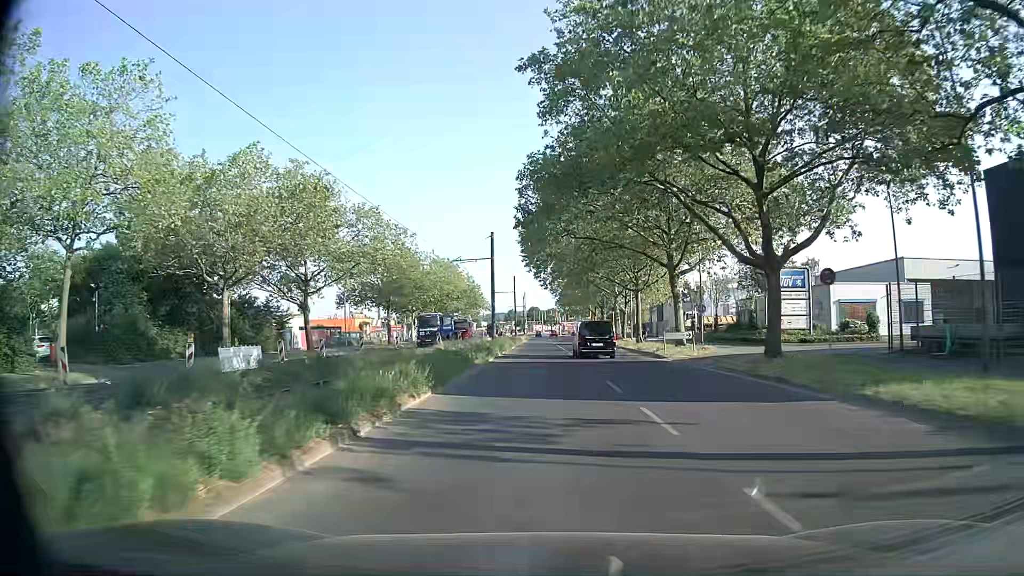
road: secondary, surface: asphalt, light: Day
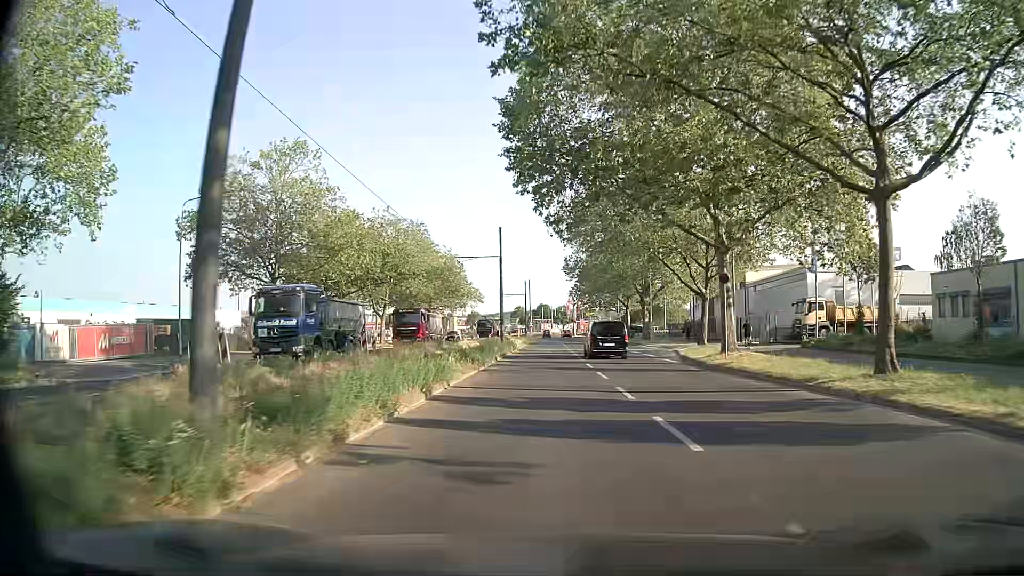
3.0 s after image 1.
(0.0, +37.3) m; 0°
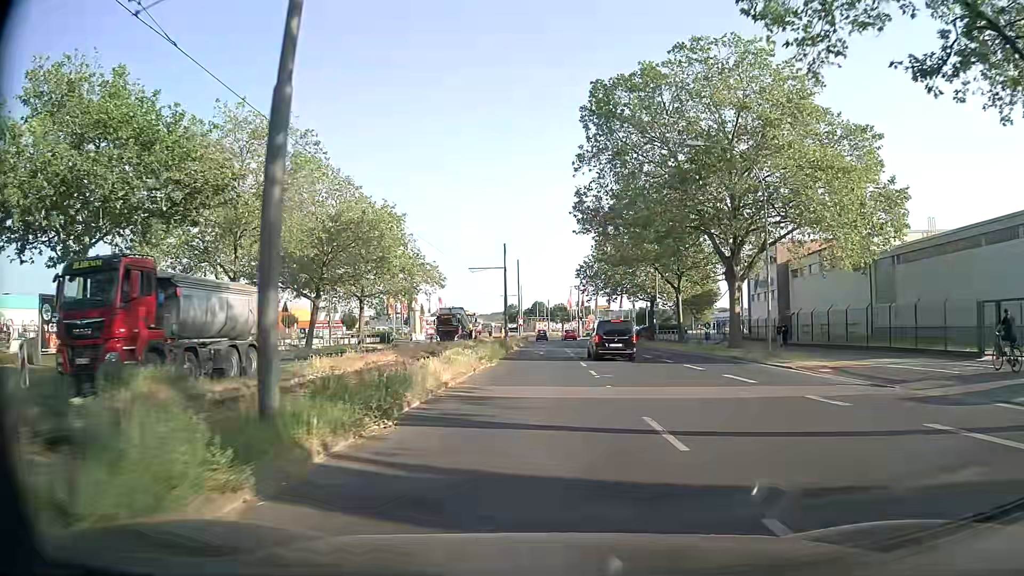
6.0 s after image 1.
(-0.1, +36.0) m; 0°
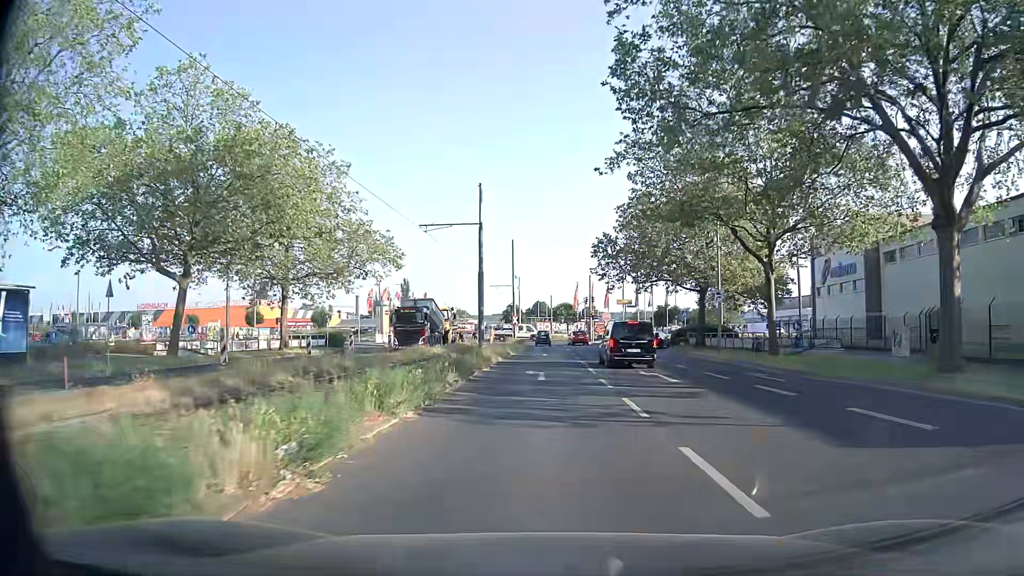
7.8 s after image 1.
(+0.1, +20.9) m; 0°
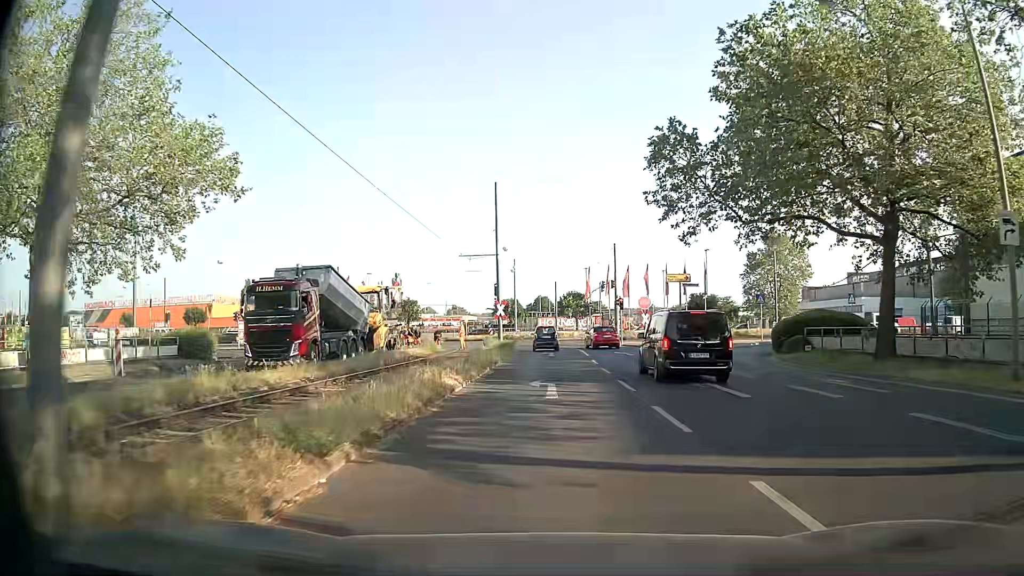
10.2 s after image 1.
(0.0, +26.0) m; 0°
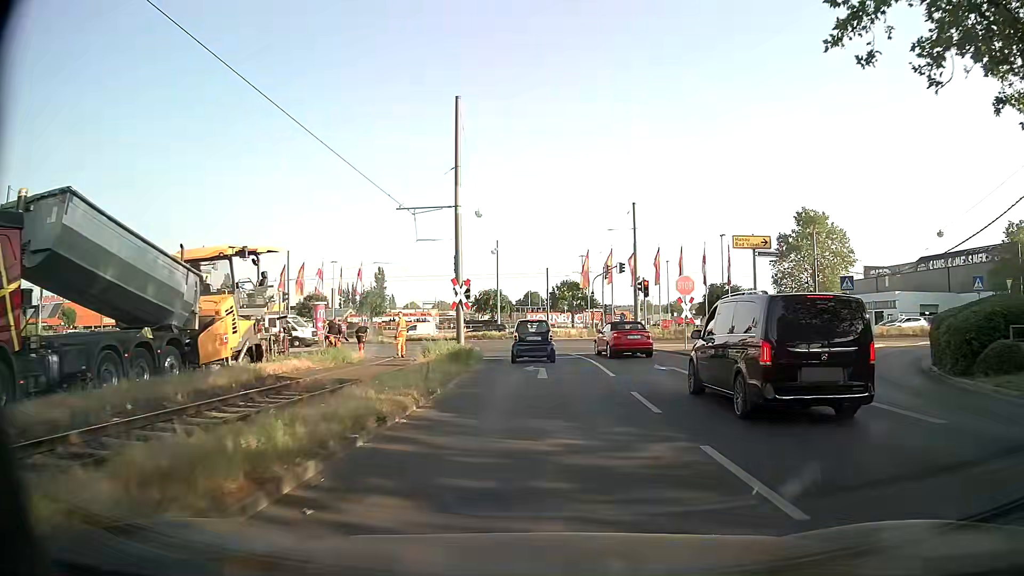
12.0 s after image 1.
(+0.1, +16.1) m; +1°
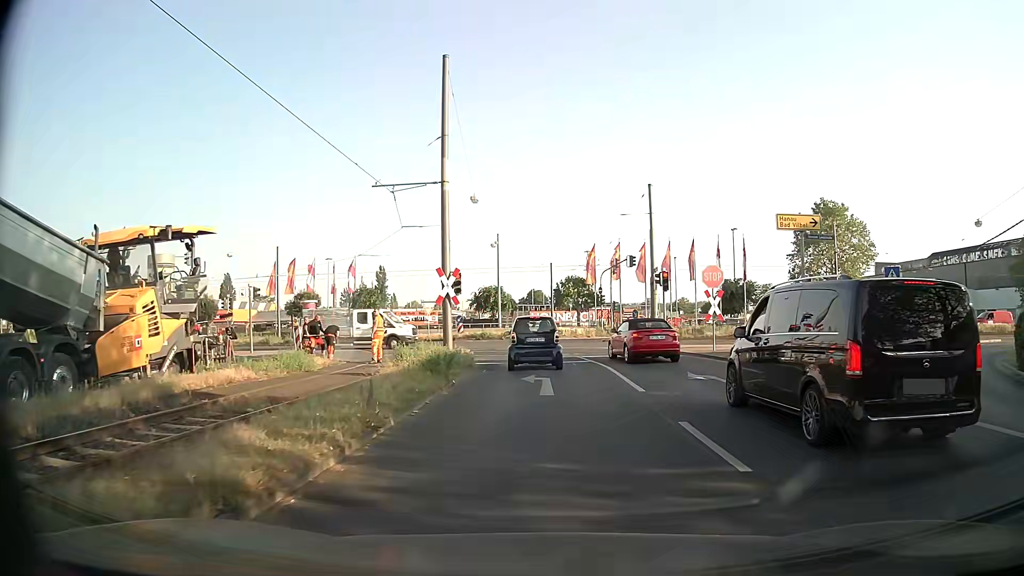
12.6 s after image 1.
(0.0, +4.4) m; 0°
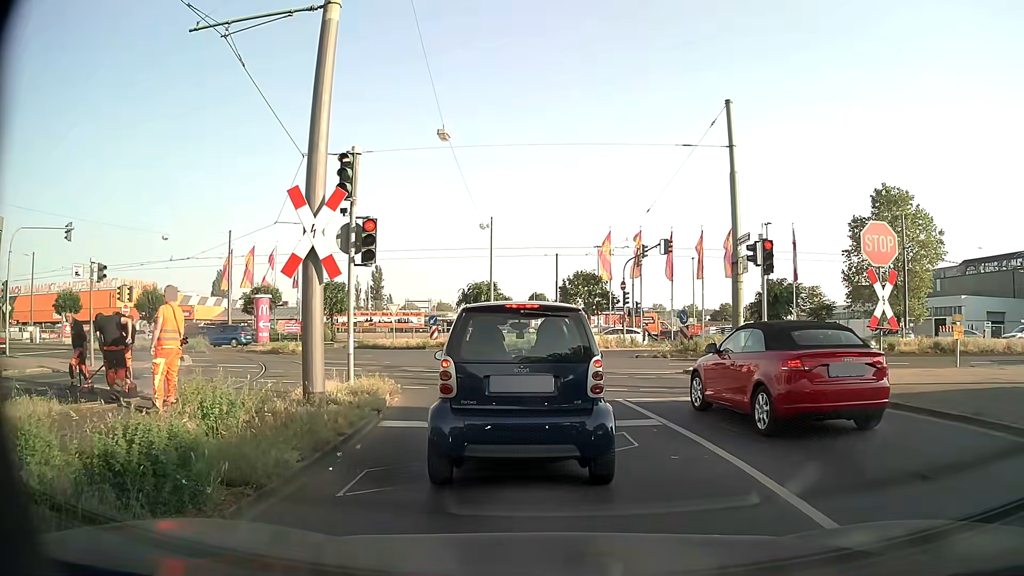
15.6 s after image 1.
(-0.2, +12.9) m; -1°
